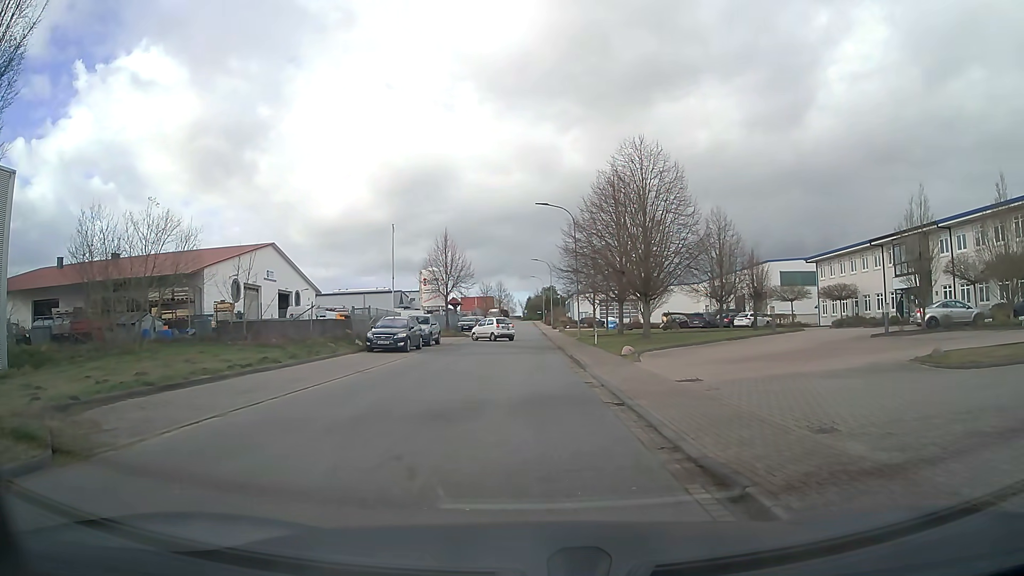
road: residential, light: Day
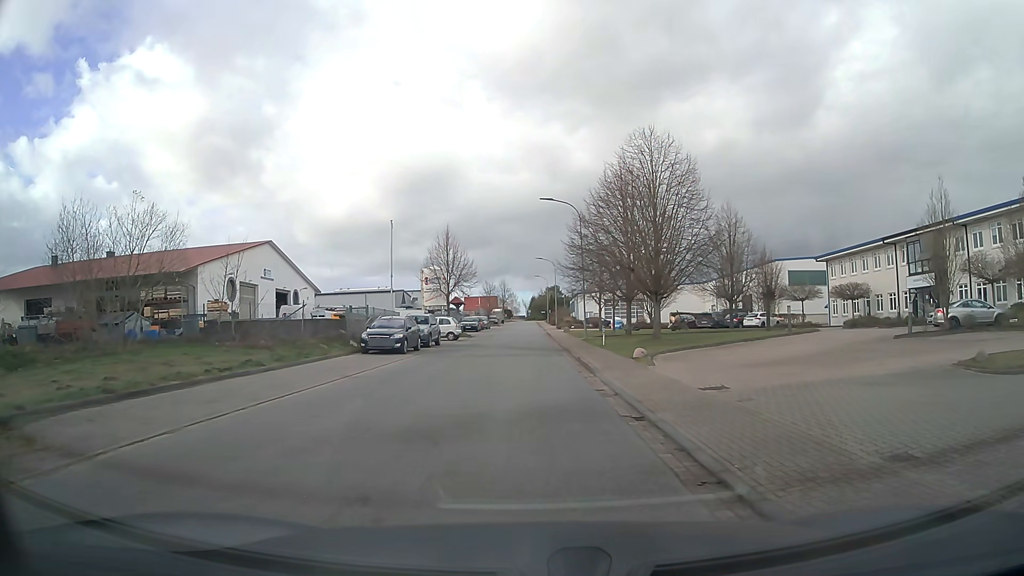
(0.0, +1.6) m; 0°
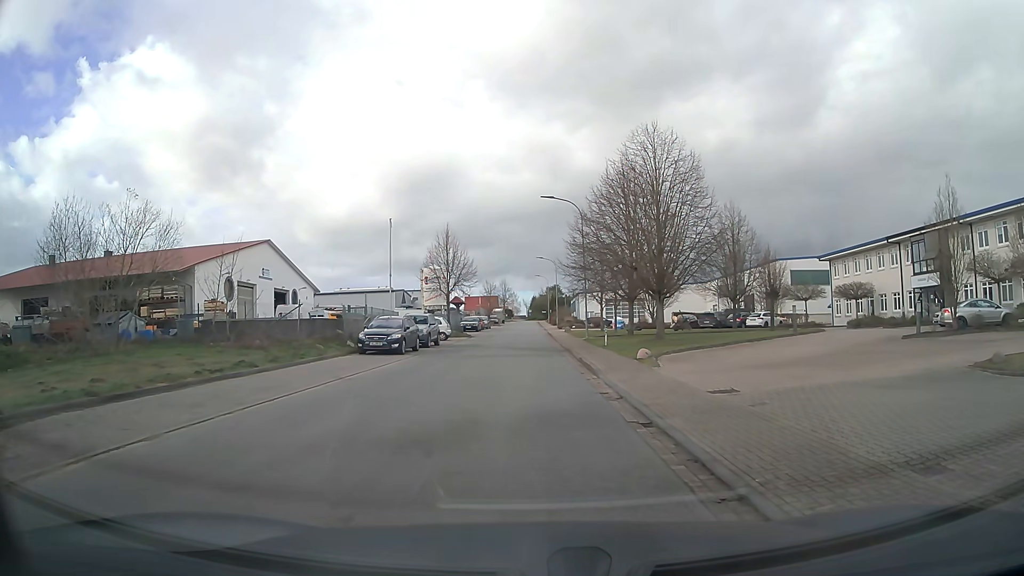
(0.0, +0.6) m; 0°
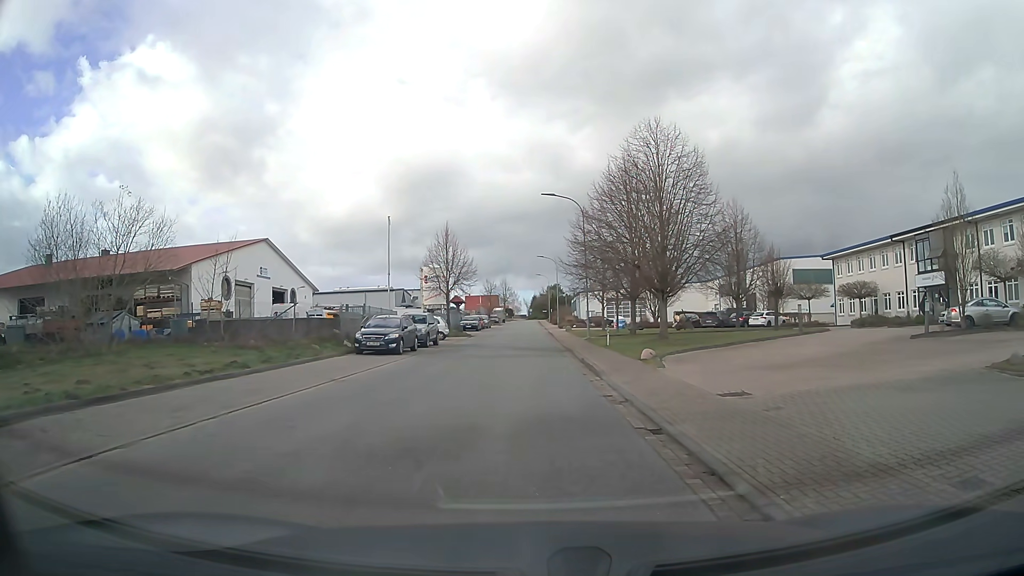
(0.0, +0.6) m; 0°
